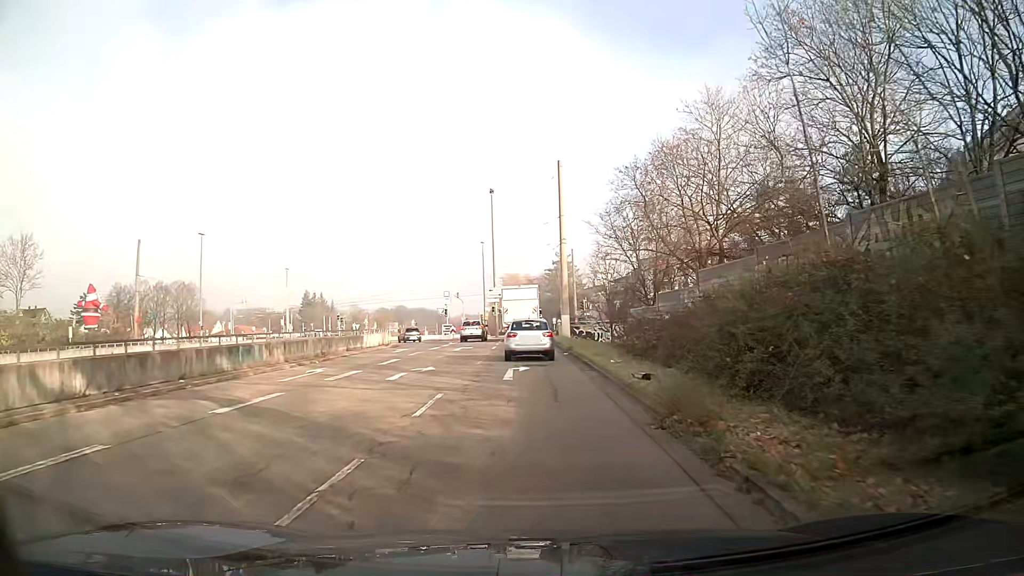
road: trunk_link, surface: asphalt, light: Day
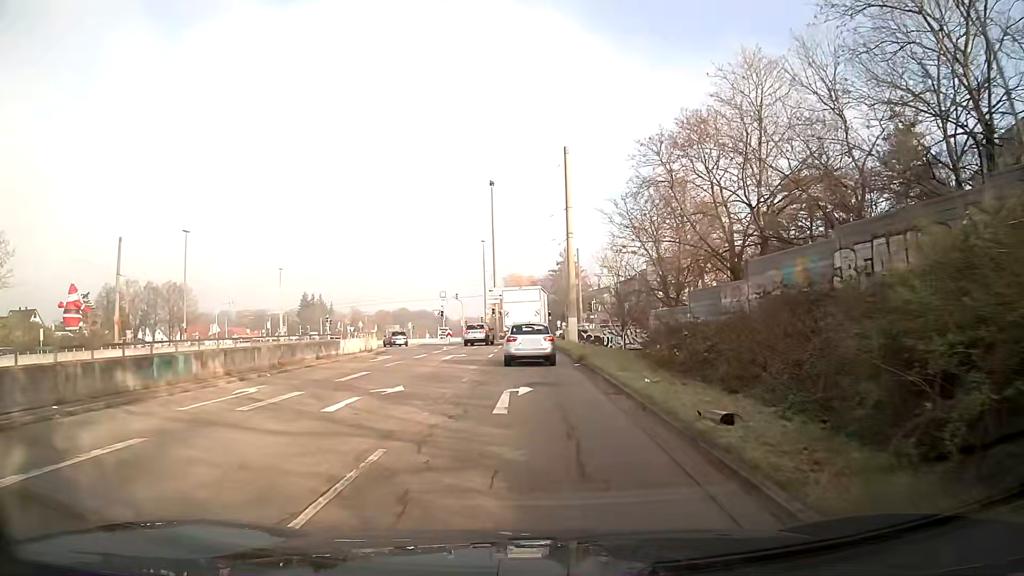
(0.0, +5.2) m; 0°
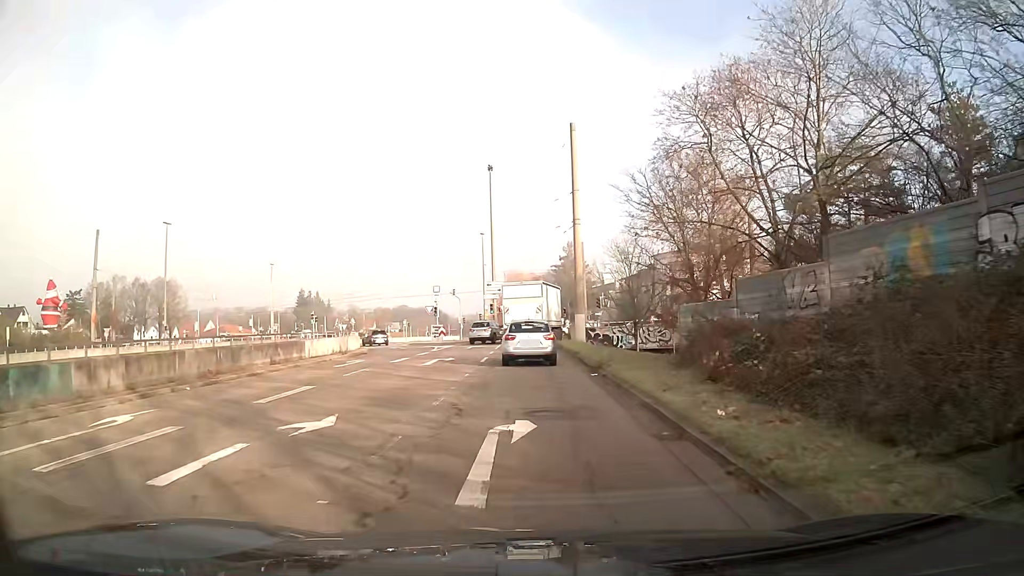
(0.0, +5.3) m; 0°
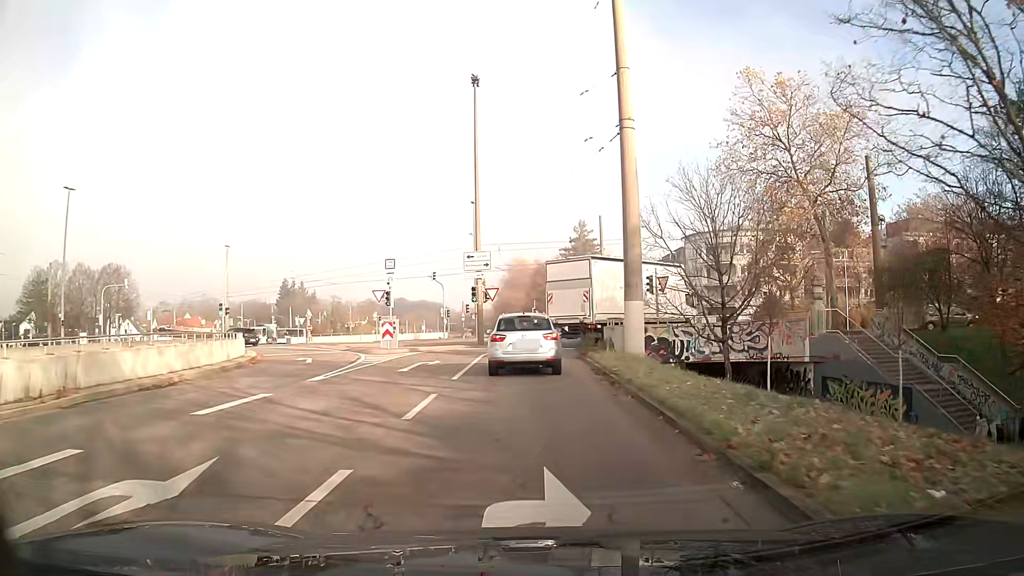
(-0.1, +20.2) m; 0°
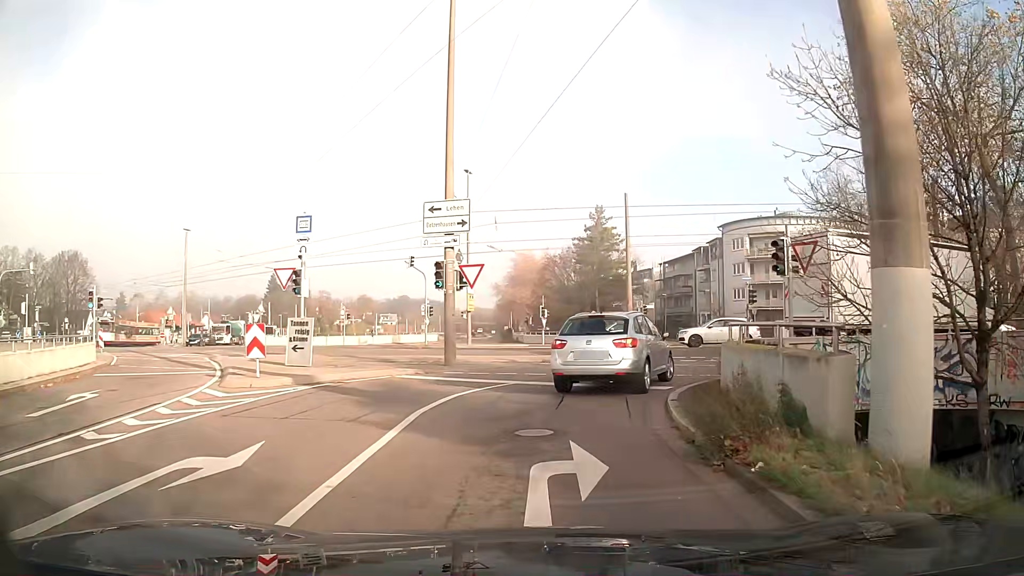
(-0.1, +15.2) m; -1°
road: tertiary_link
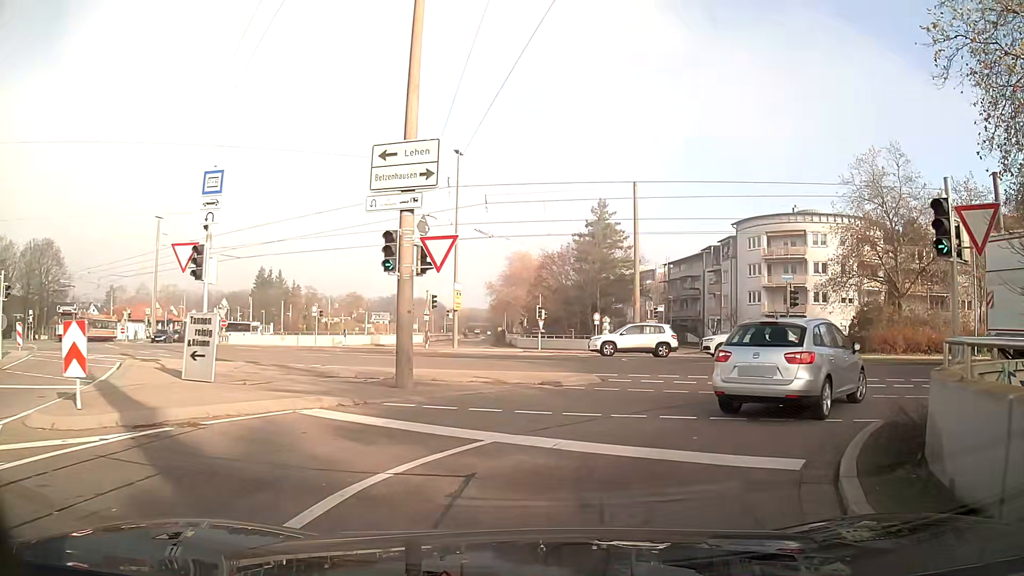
(+0.1, +6.7) m; +3°
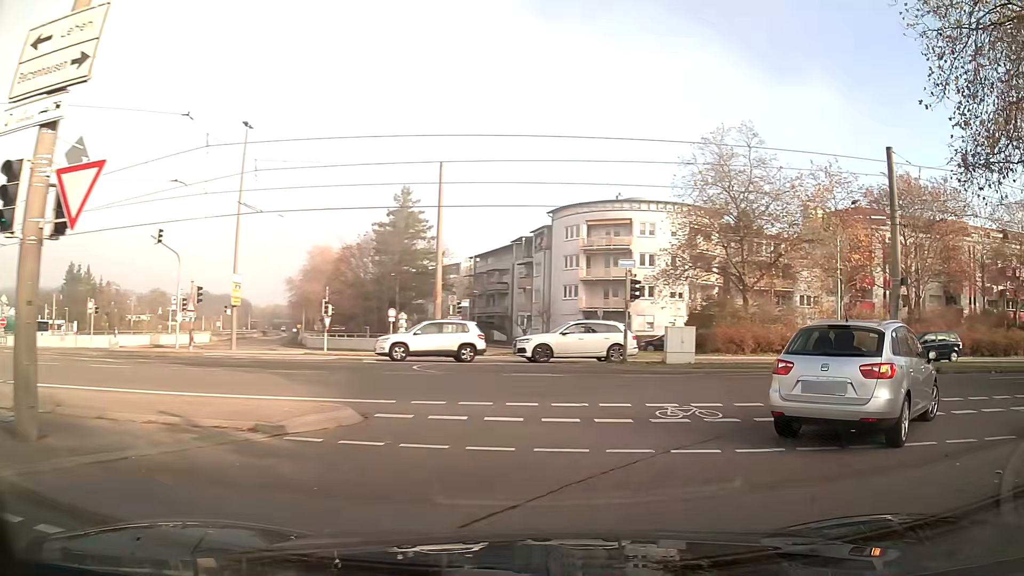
(+1.0, +6.2) m; +19°
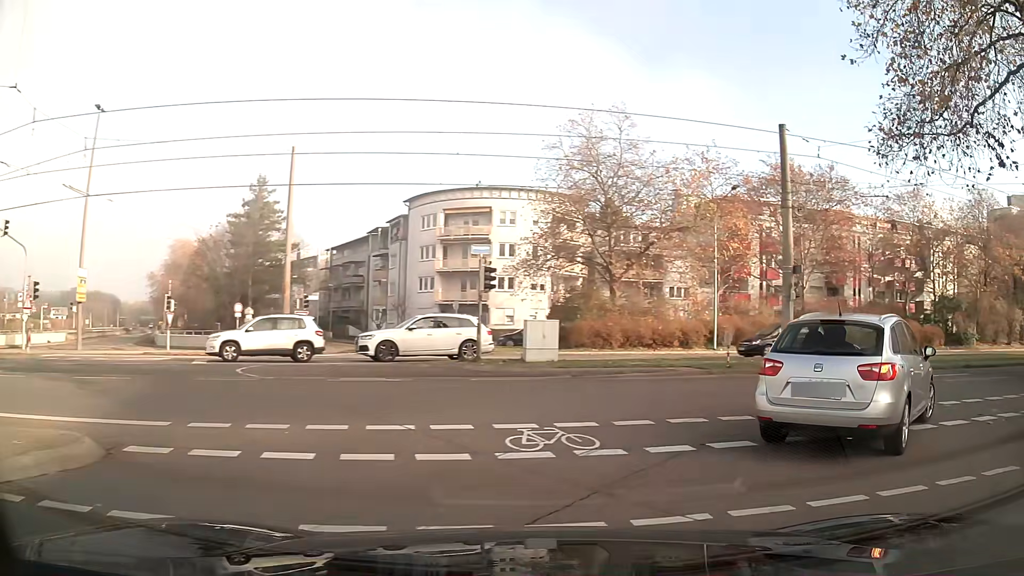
(+0.3, +2.8) m; +12°
(+3, +9) (+11, +15) (+21, +18) (+31, +21) (+40, +24) (+50, +26) (+59, +29) (+69, +32) (+78, +35) (+88, +38) m
